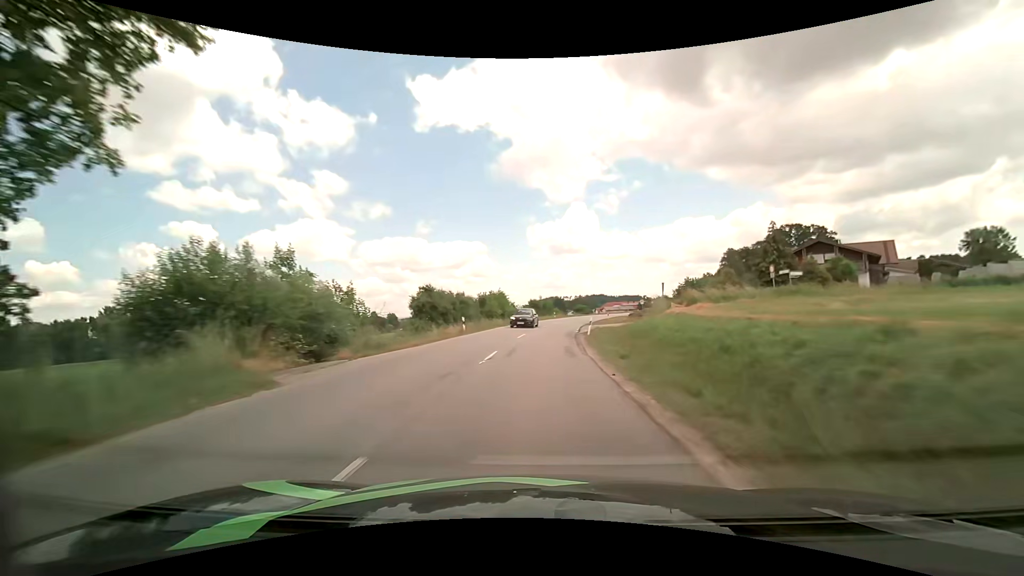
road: secondary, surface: asphalt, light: Day
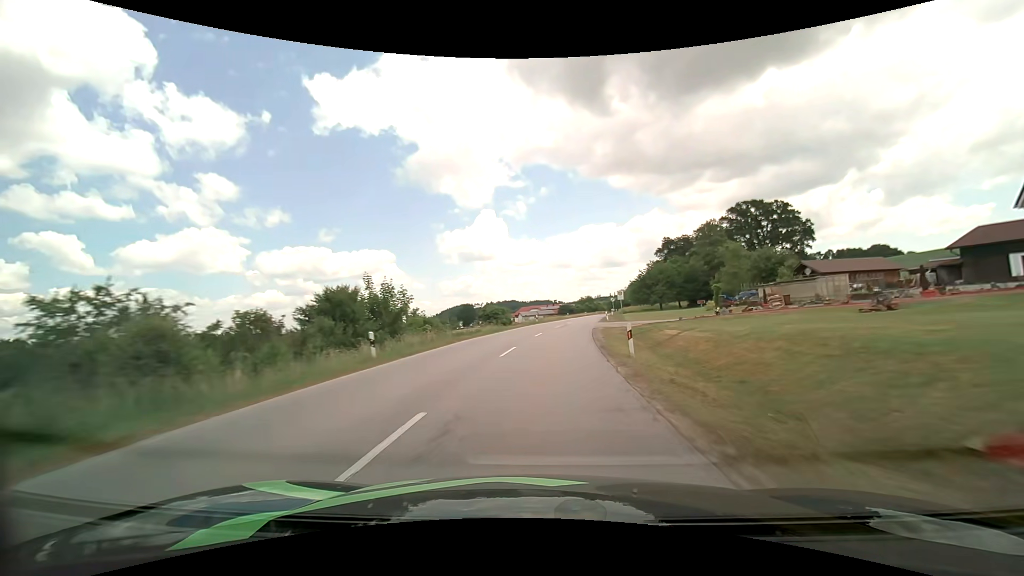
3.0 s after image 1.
(+4.4, +57.5) m; +10°
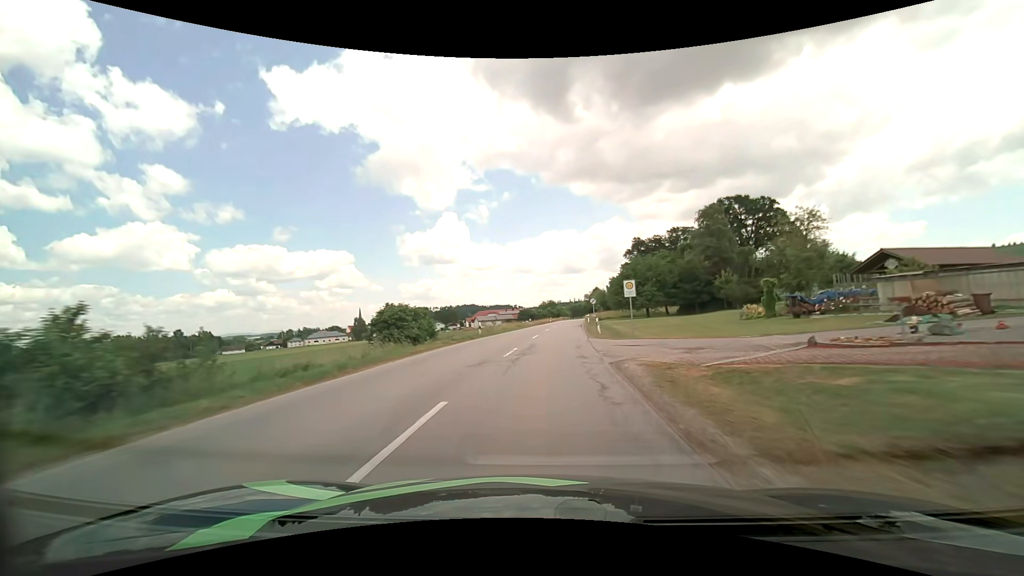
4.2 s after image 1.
(+0.9, +23.2) m; +4°
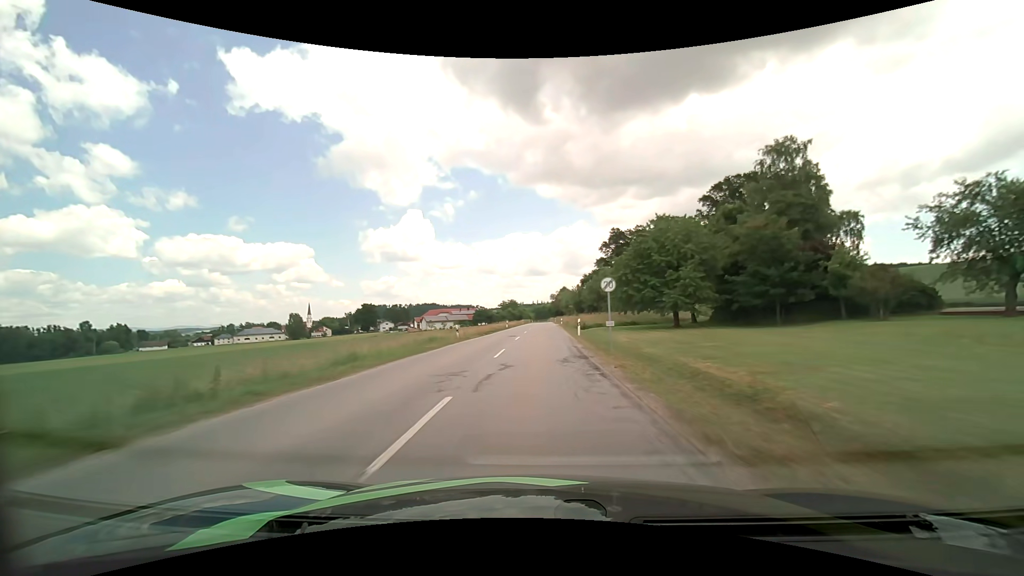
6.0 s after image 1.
(+1.7, +35.5) m; +4°
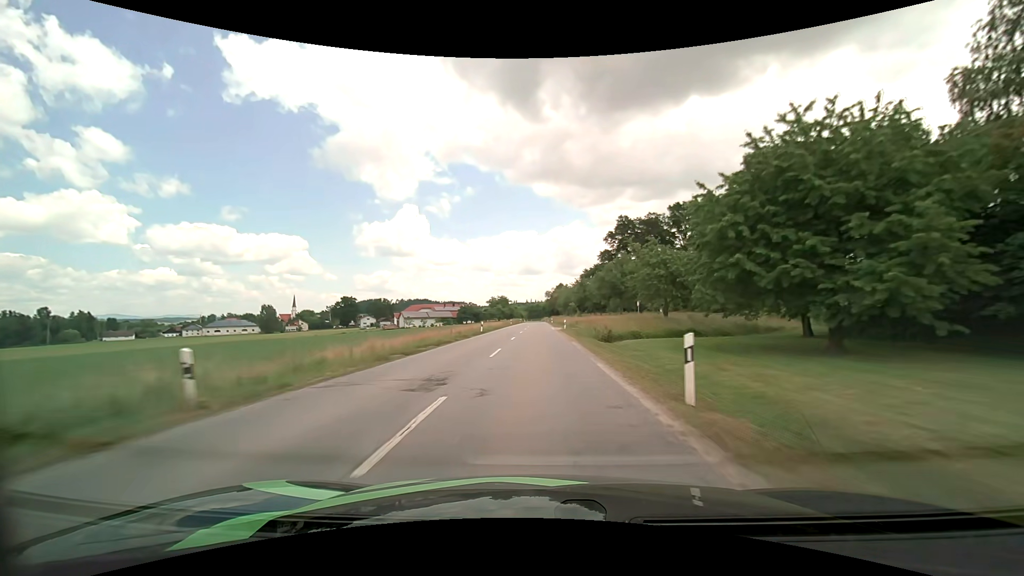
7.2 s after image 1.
(+0.2, +24.1) m; +1°
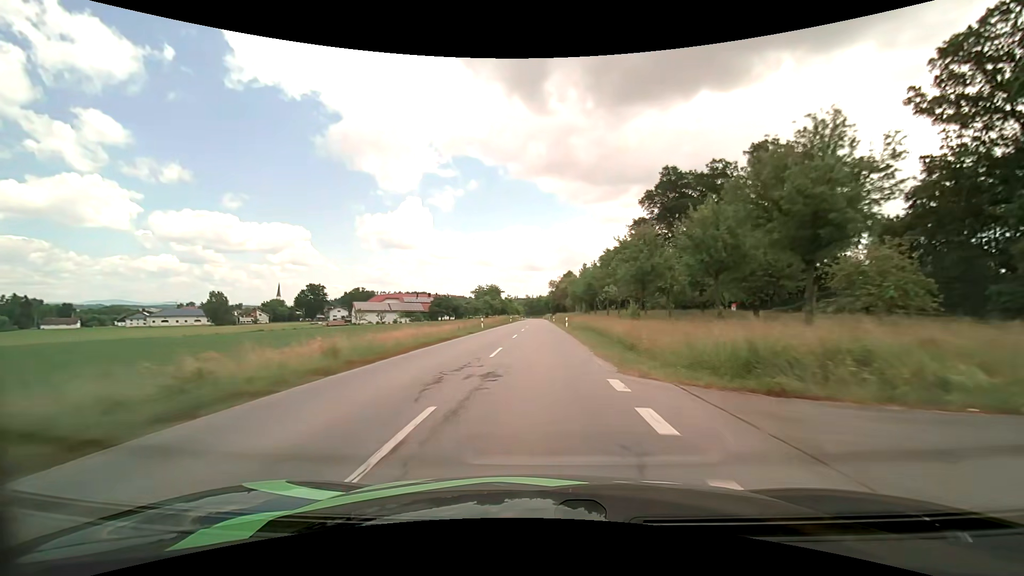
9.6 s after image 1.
(+0.3, +49.2) m; 0°
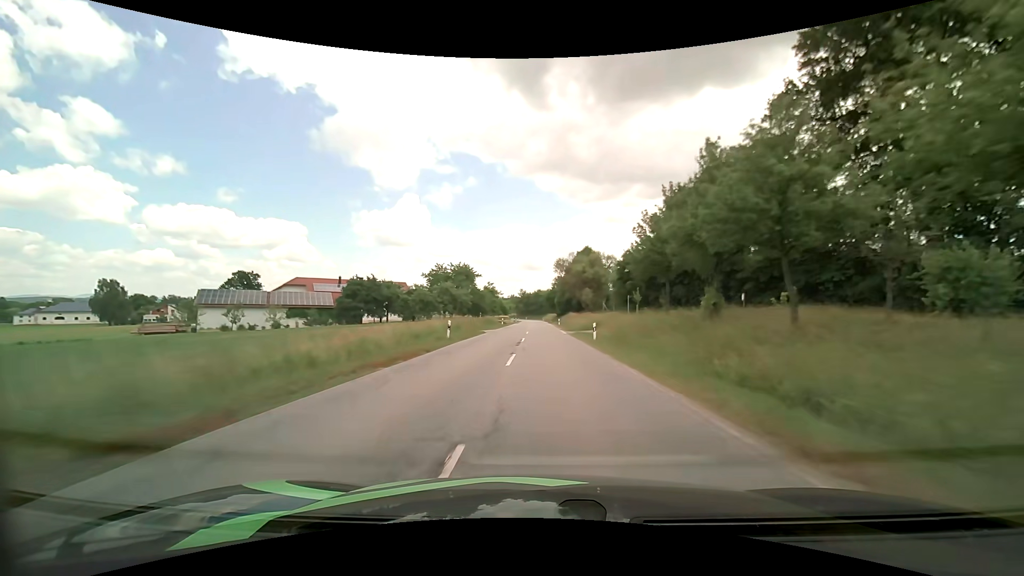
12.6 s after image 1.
(-0.4, +62.1) m; 0°
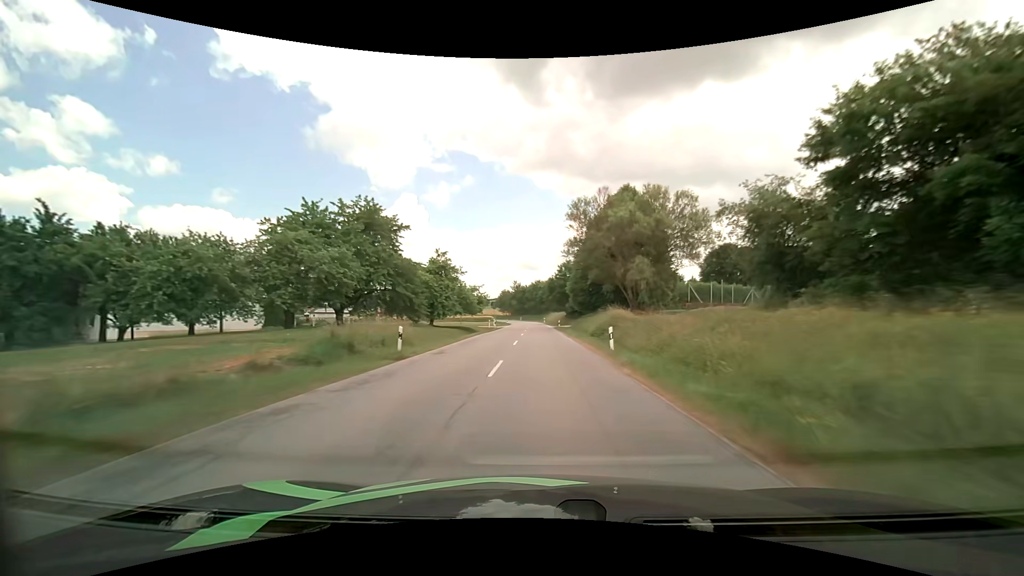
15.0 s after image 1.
(+0.3, +50.6) m; 0°
(0, +10) (0, +20) (0, +30) (0, +40) (0, +50) (0, +60) (0, +70) (0, +80) (0, +90) (-1, +100) m
